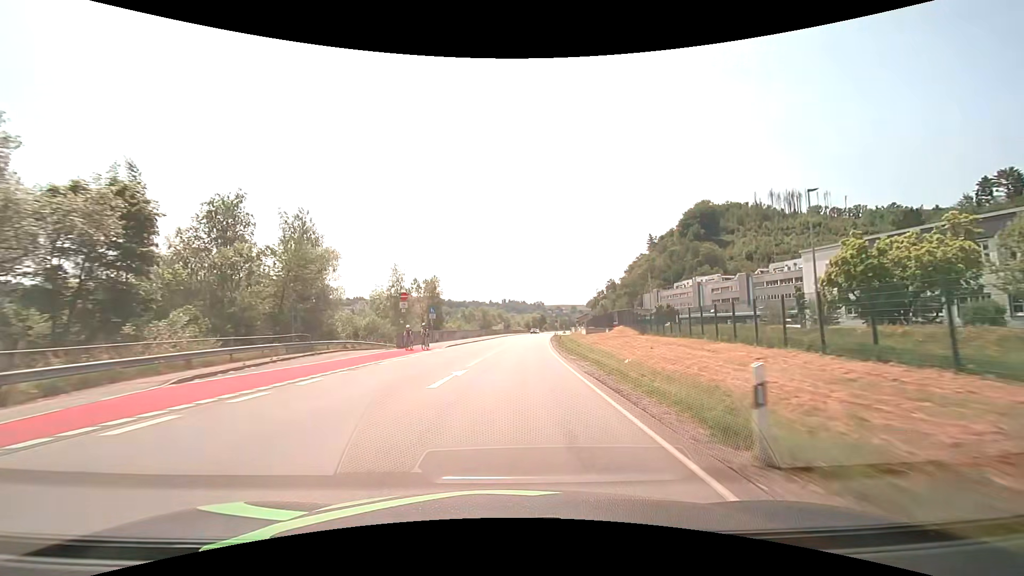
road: primary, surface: asphalt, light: Day
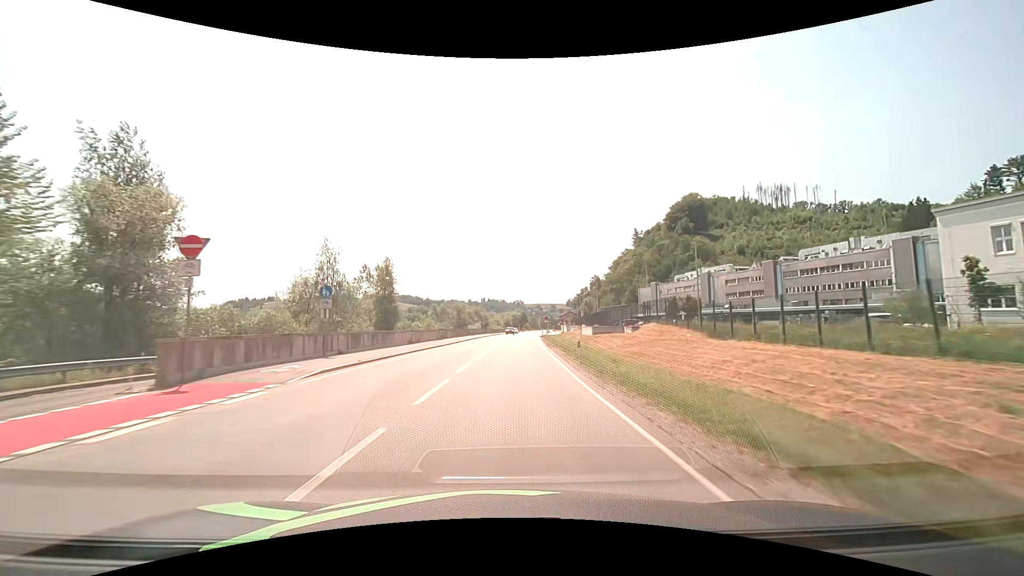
(+0.5, +21.5) m; +2°
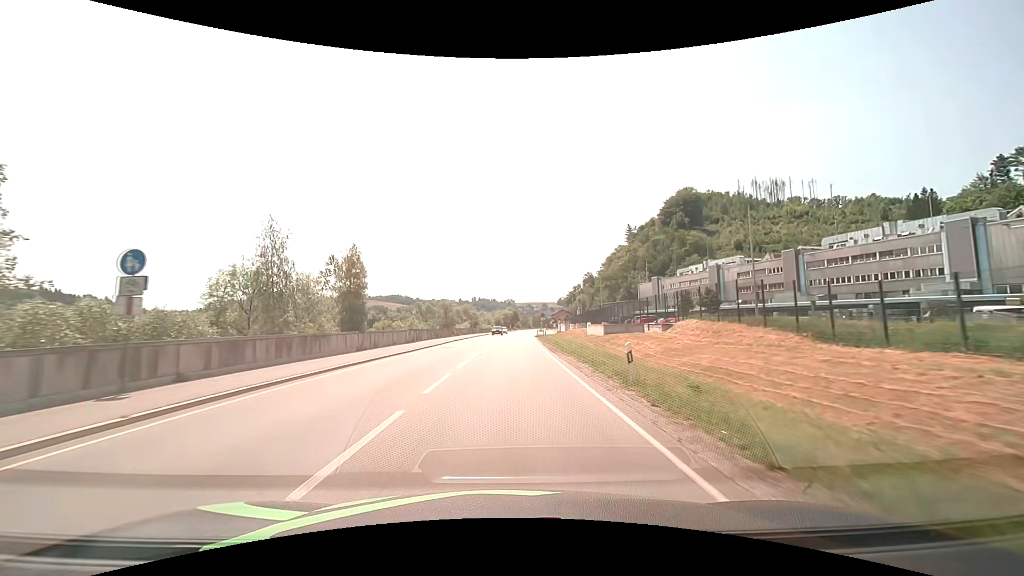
(+0.1, +10.8) m; +1°
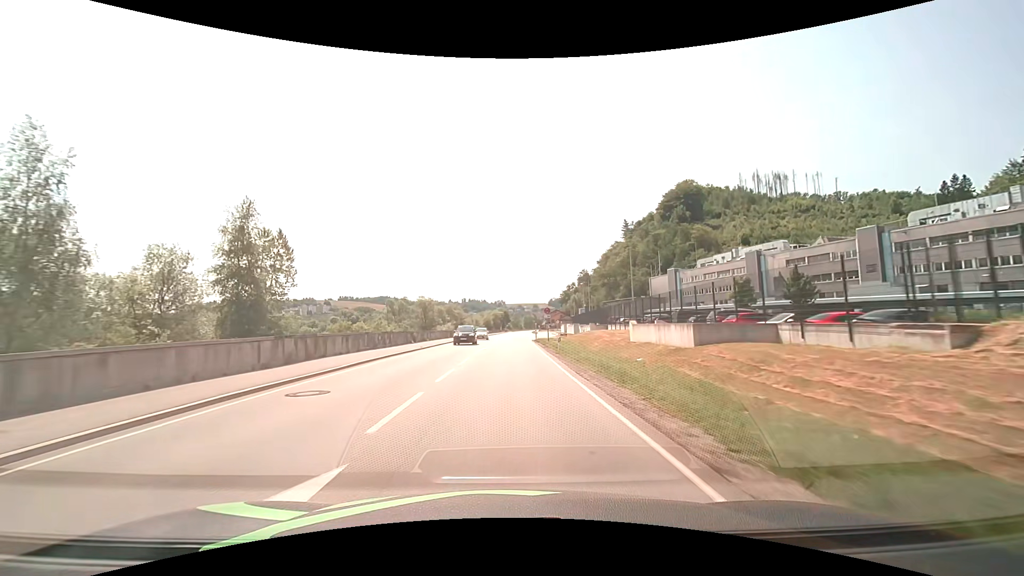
(+0.3, +21.6) m; +1°
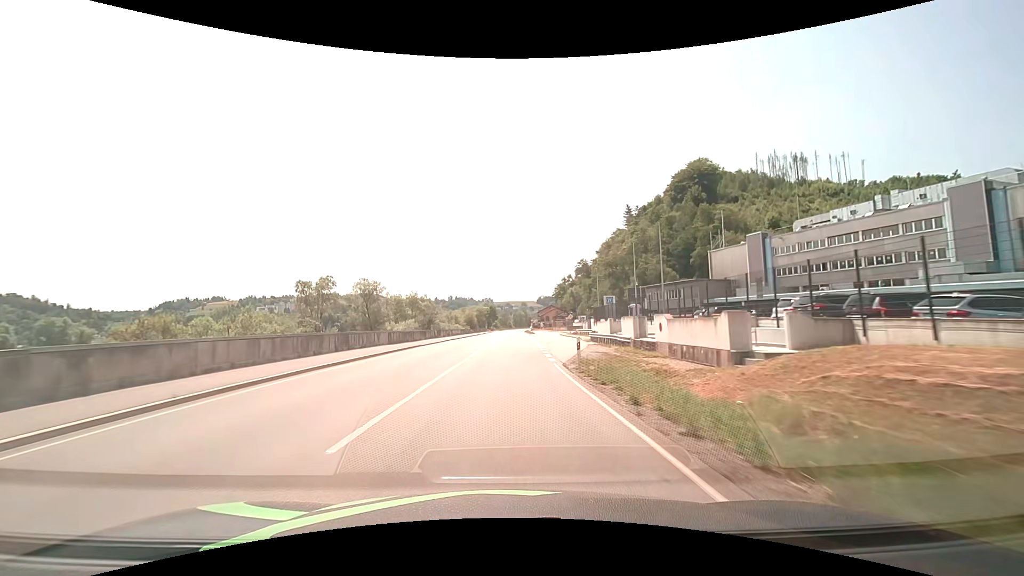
(+0.3, +43.1) m; +1°
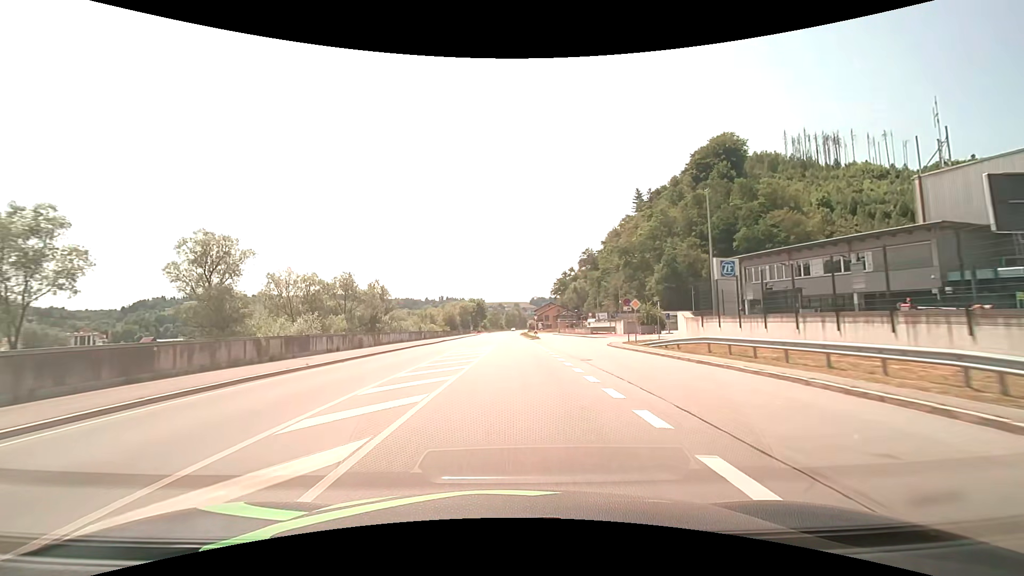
(+0.4, +43.2) m; +1°
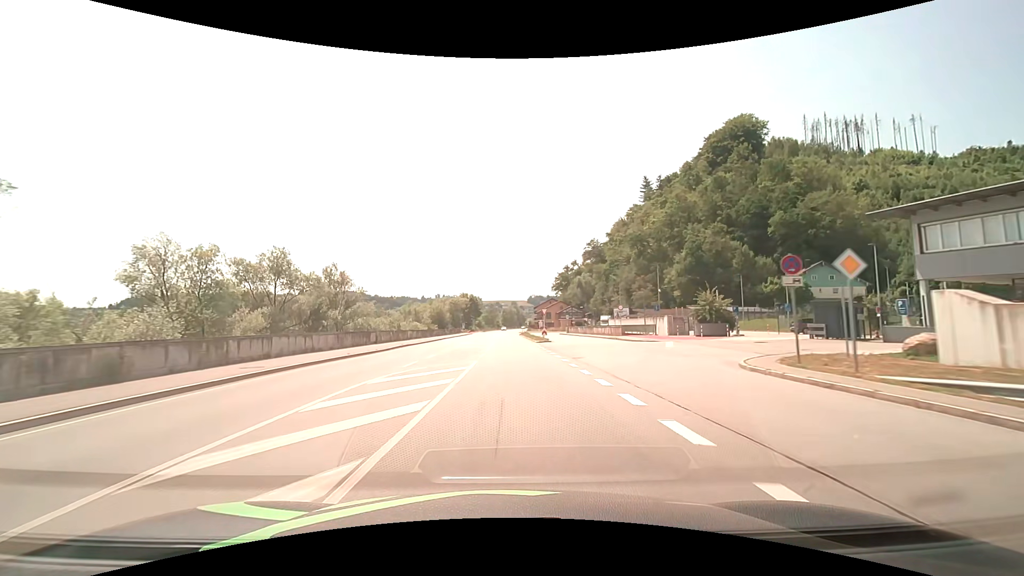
(+0.1, +21.6) m; 0°
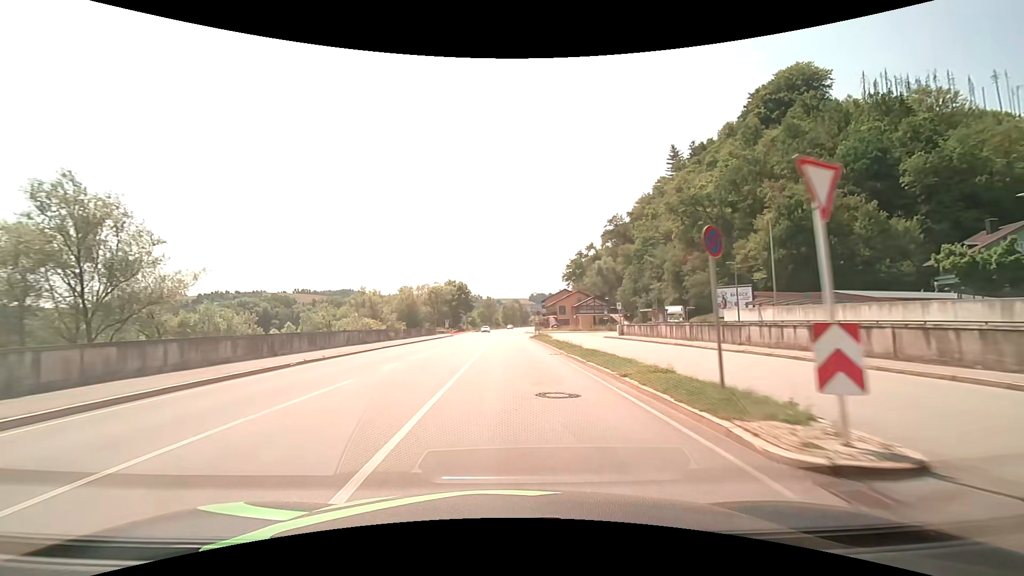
(-0.1, +43.2) m; 0°
(0, +10) (0, +20) (0, +30) (0, +40) (0, +50) (0, +60) (0, +70) (0, +80) (0, +90) (0, +100) m
